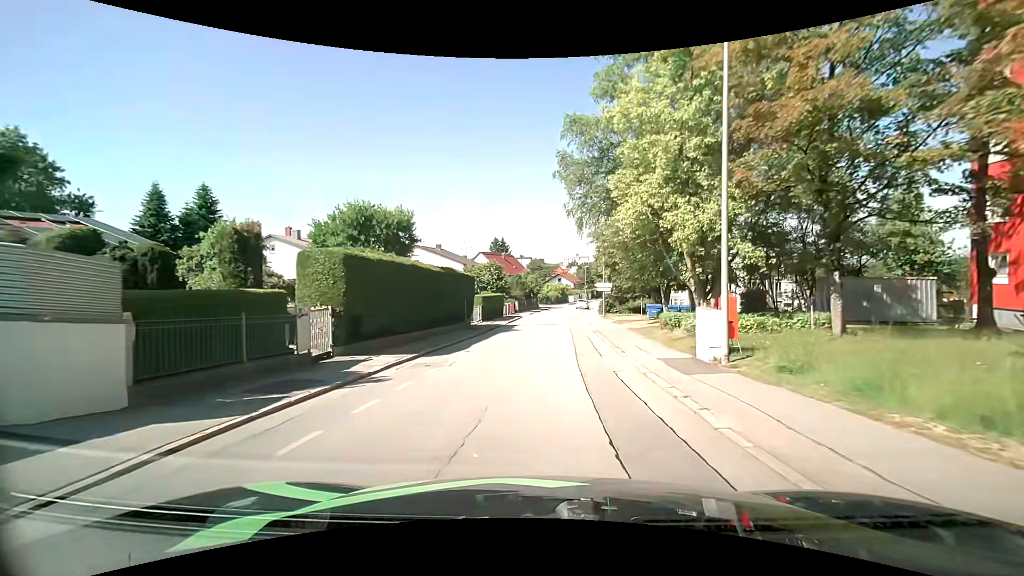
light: Day
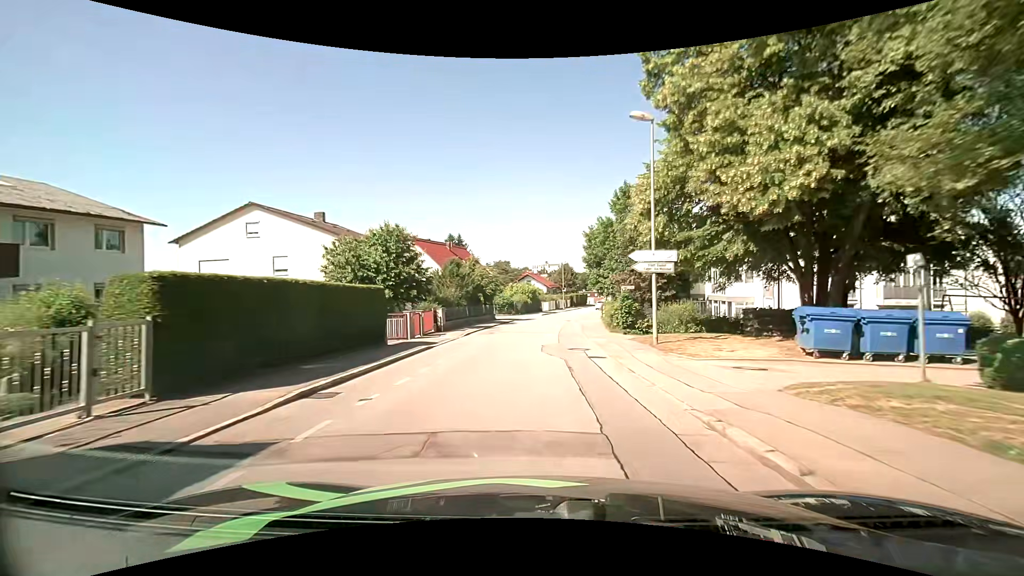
(+0.6, +31.3) m; +3°
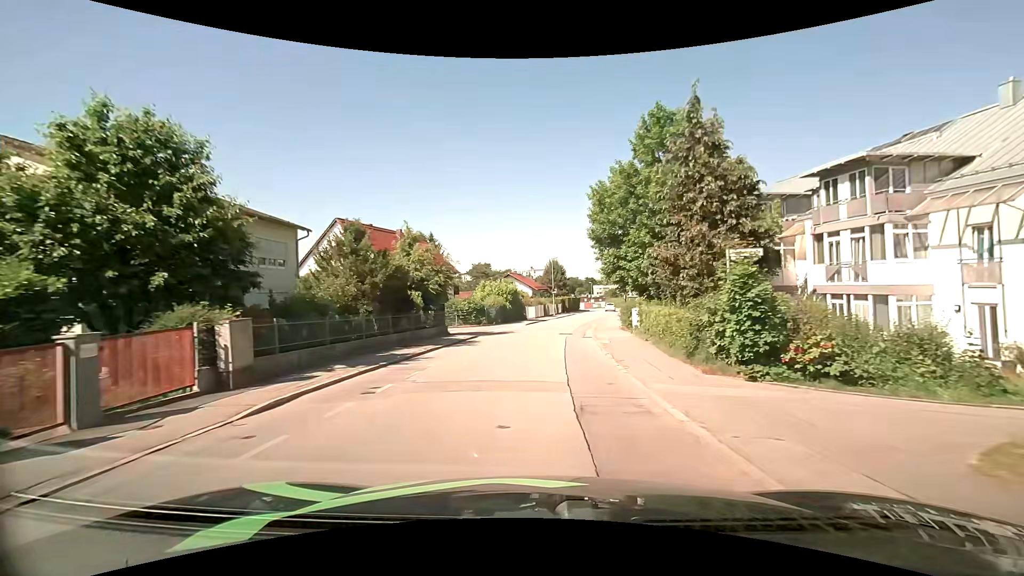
(+0.2, +18.4) m; +2°
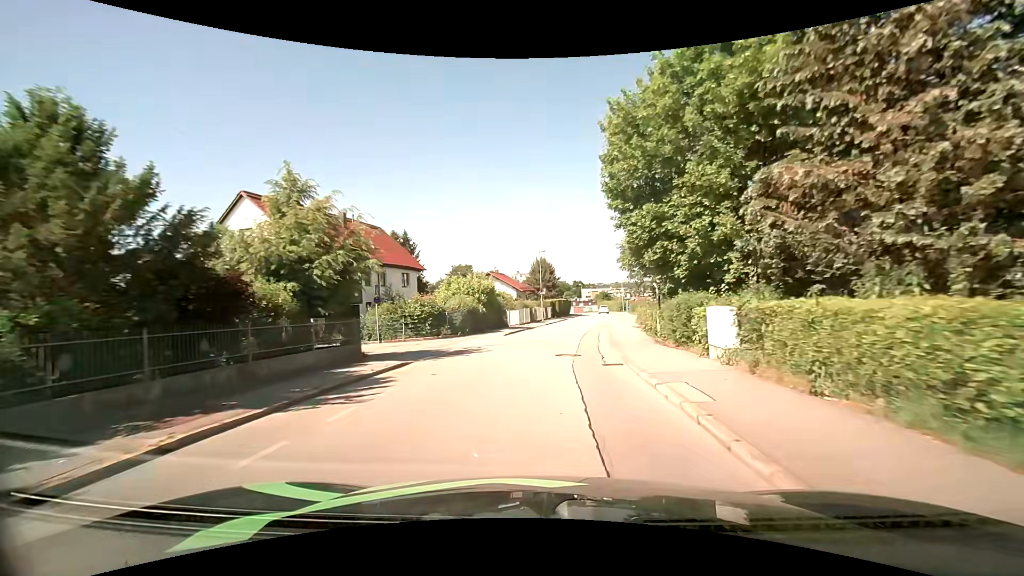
(+0.1, +12.1) m; +2°
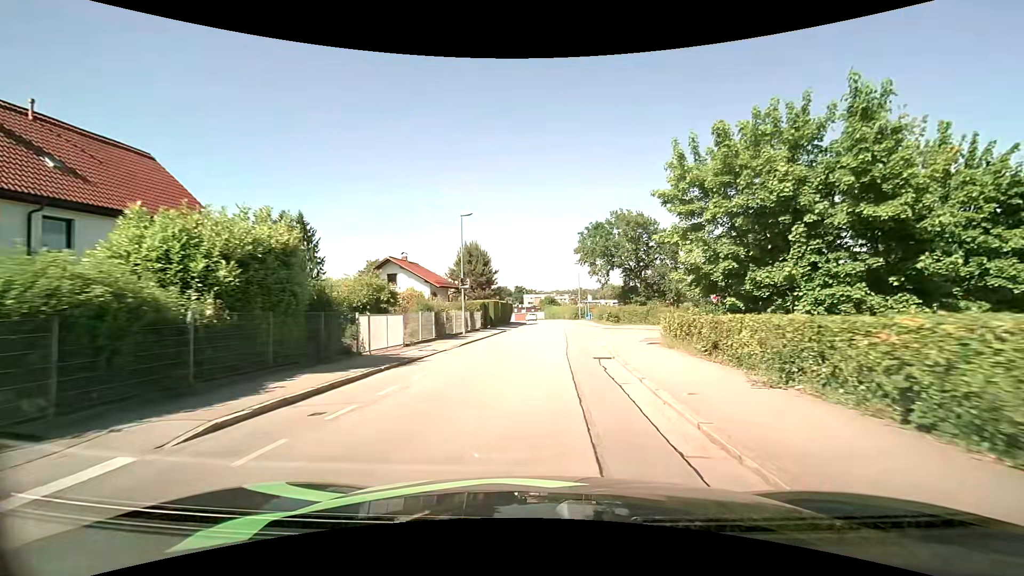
(+1.1, +23.6) m; +7°
(0, +10) (0, +20) (+1, +30) (+1, +40) (+2, +50) (+2, +60) (+1, +70) (+1, +80) (-1, +90) (-3, +100) m
